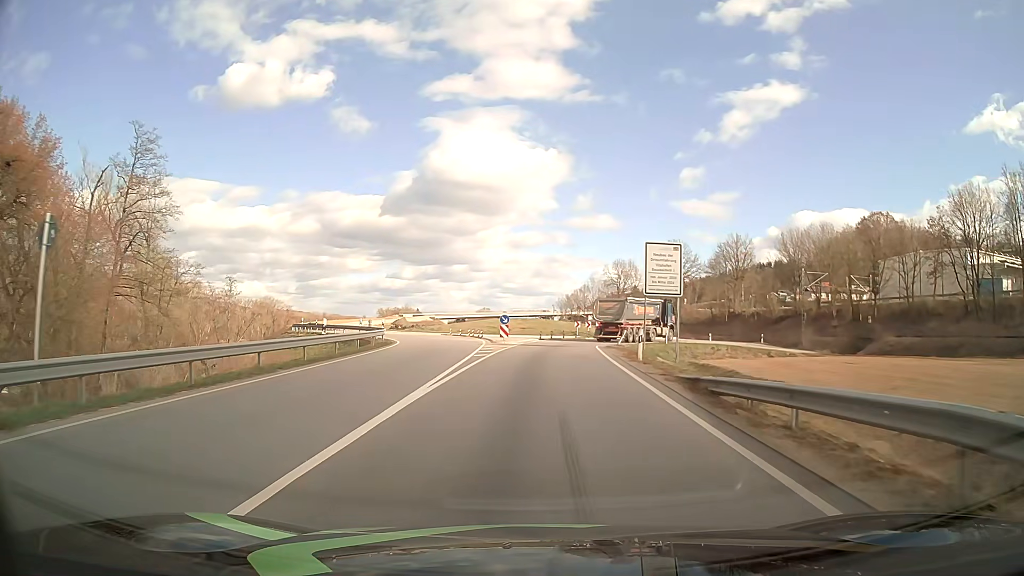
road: primary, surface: asphalt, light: Day
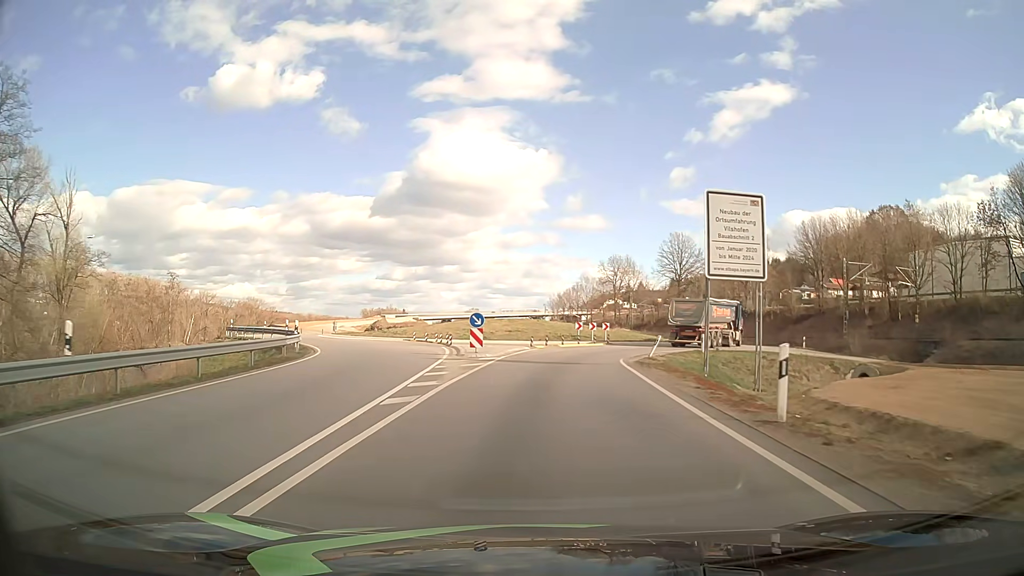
(+0.1, +13.8) m; +1°
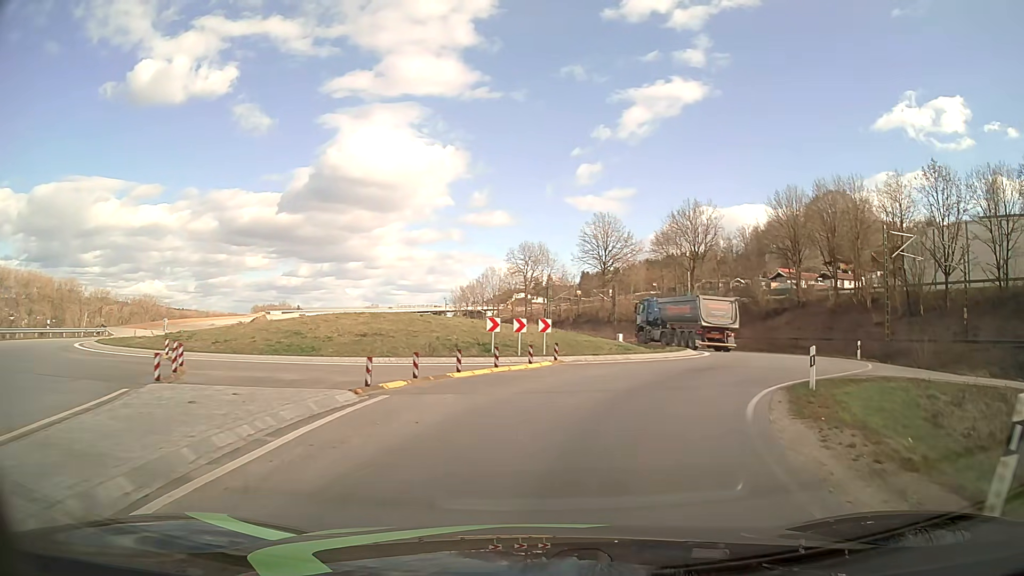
(+0.9, +23.7) m; +7°
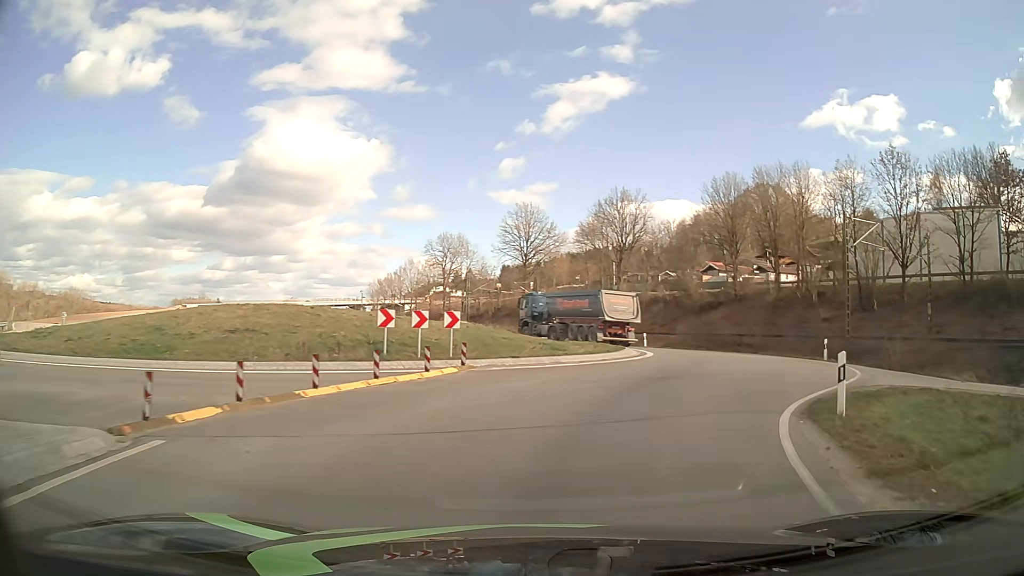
(+0.3, +5.4) m; +6°
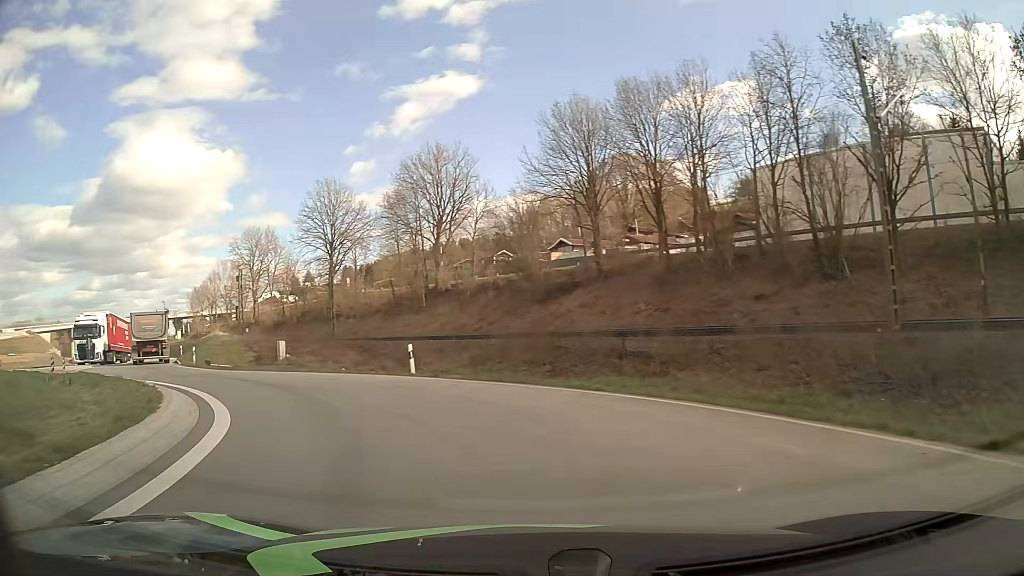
(+7.3, +24.7) m; +15°
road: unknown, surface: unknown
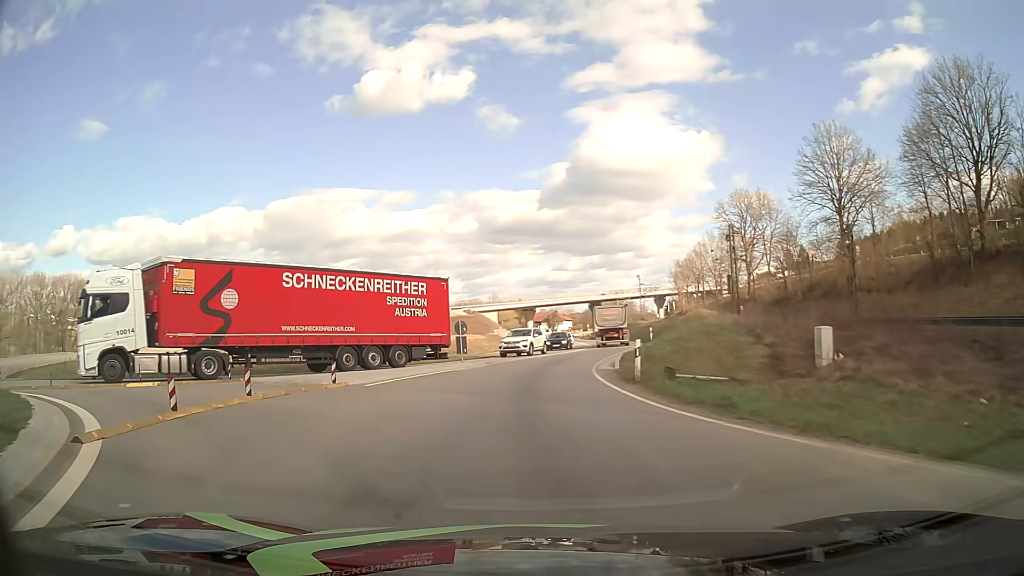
(-7.5, +17.7) m; -44°
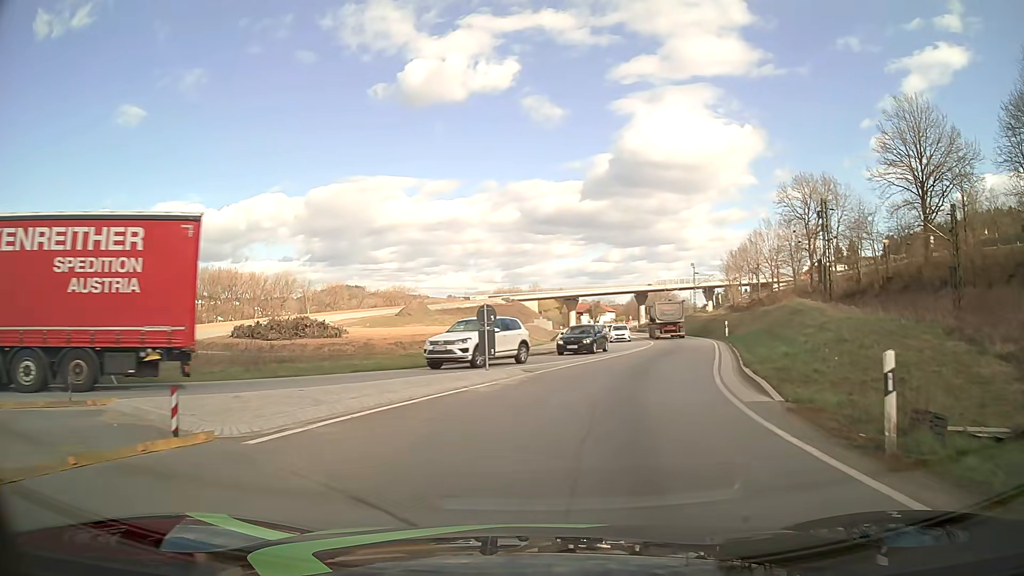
(-0.6, +10.3) m; -4°
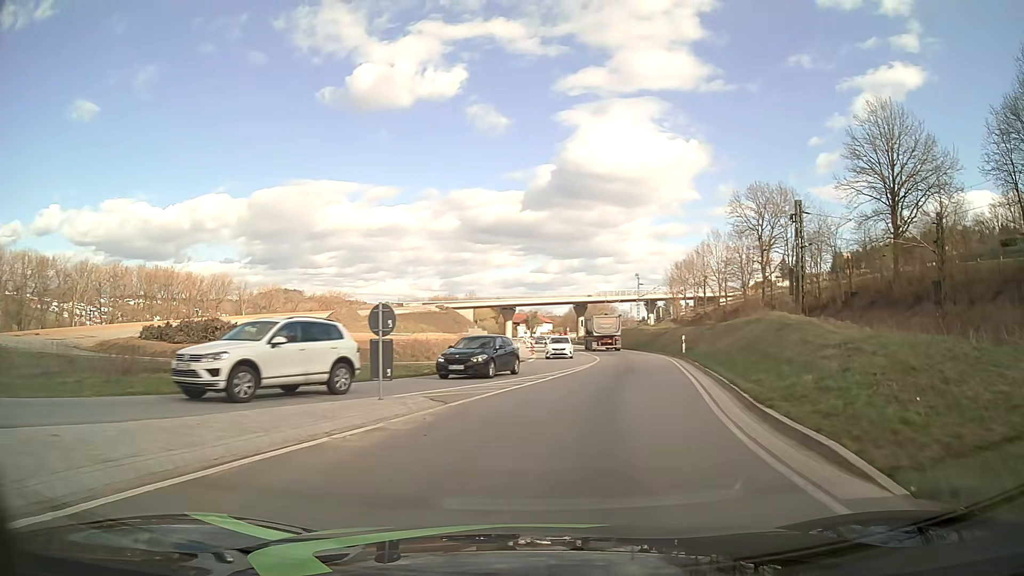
(+0.2, +5.6) m; +5°
(+1, +10) (+3, +20) (+5, +30) (+6, +40) (+7, +49) (+7, +59) (+7, +69) (+7, +79) (+7, +89) (+7, +99) m
